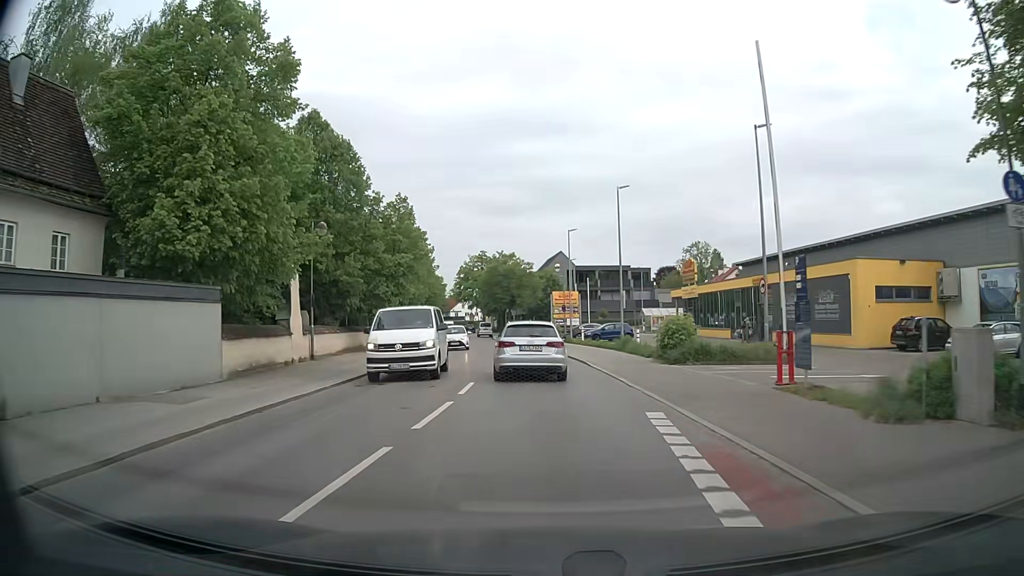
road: tertiary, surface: asphalt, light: Day
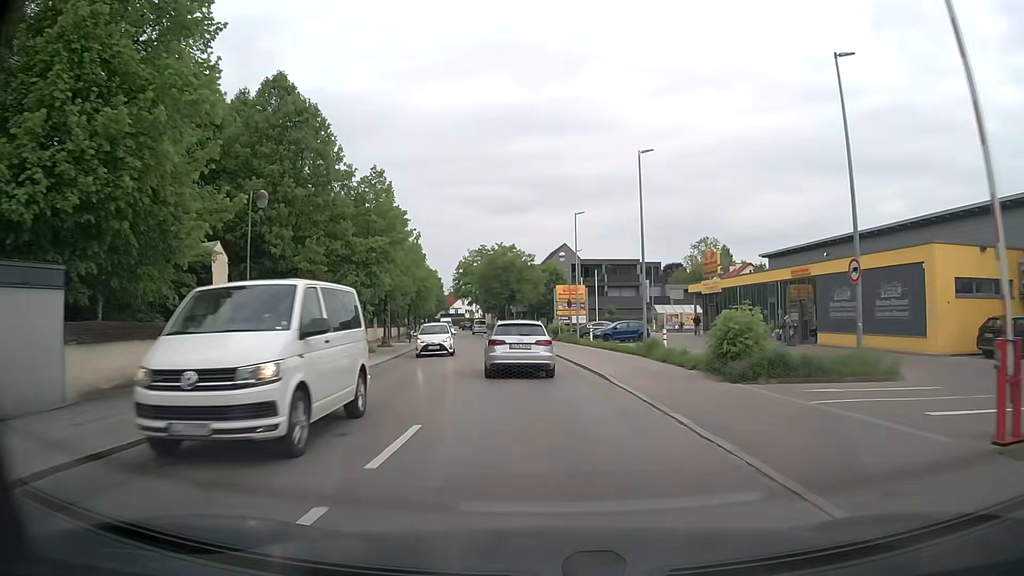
(0.0, +7.0) m; -1°
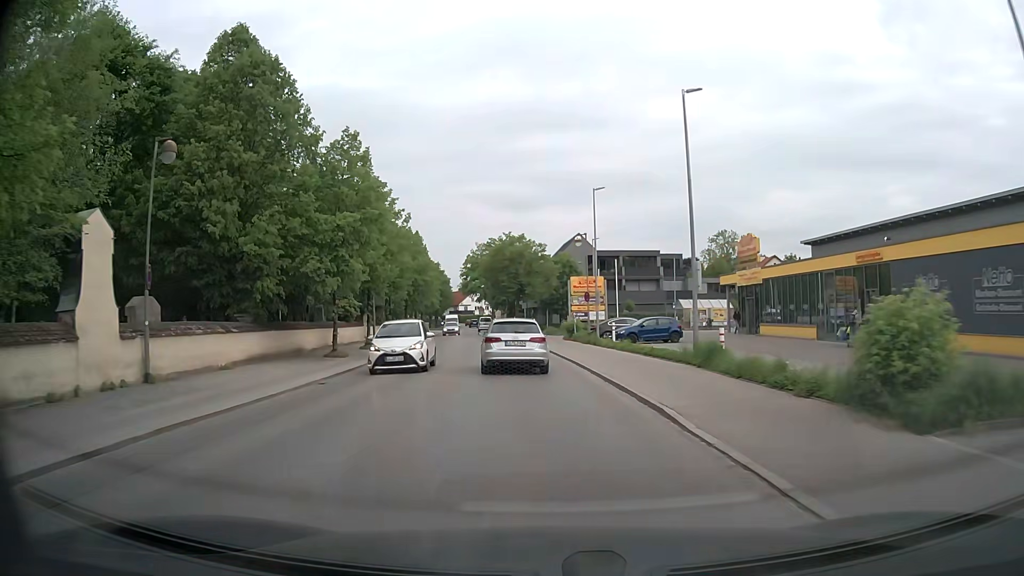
(0.0, +7.2) m; -1°
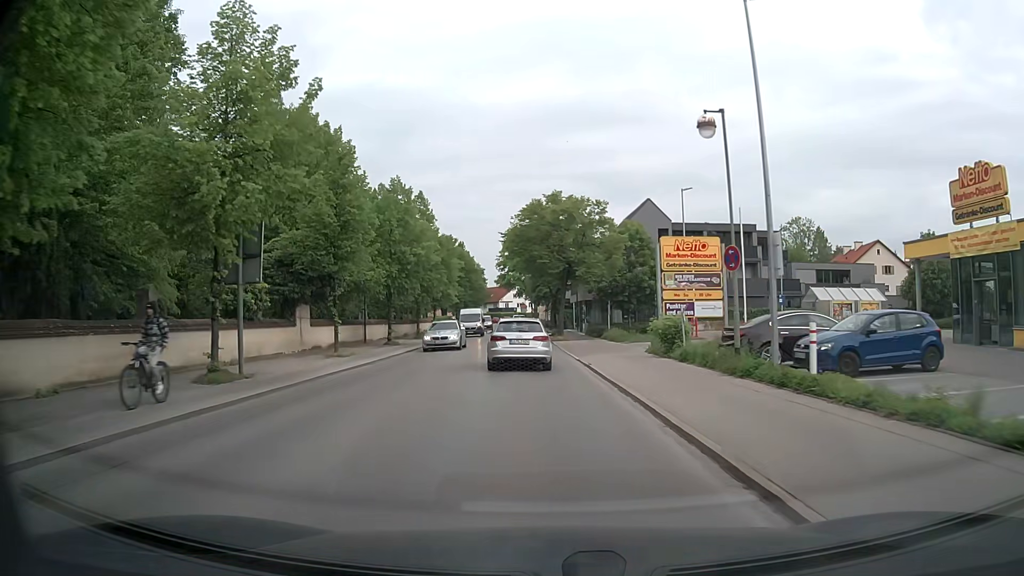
(-0.8, +22.9) m; -4°
(0, +10) (0, +20) (-1, +30) (-1, +40) (-1, +50) (-2, +60) (-2, +70) (-3, +80) (-3, +90) (-4, +100) m
